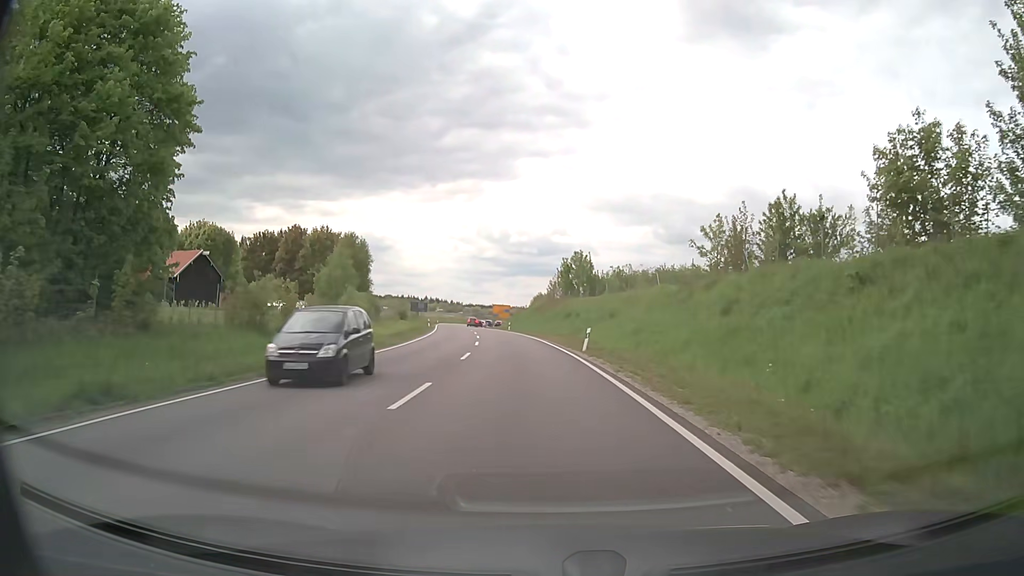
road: primary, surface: asphalt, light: Day
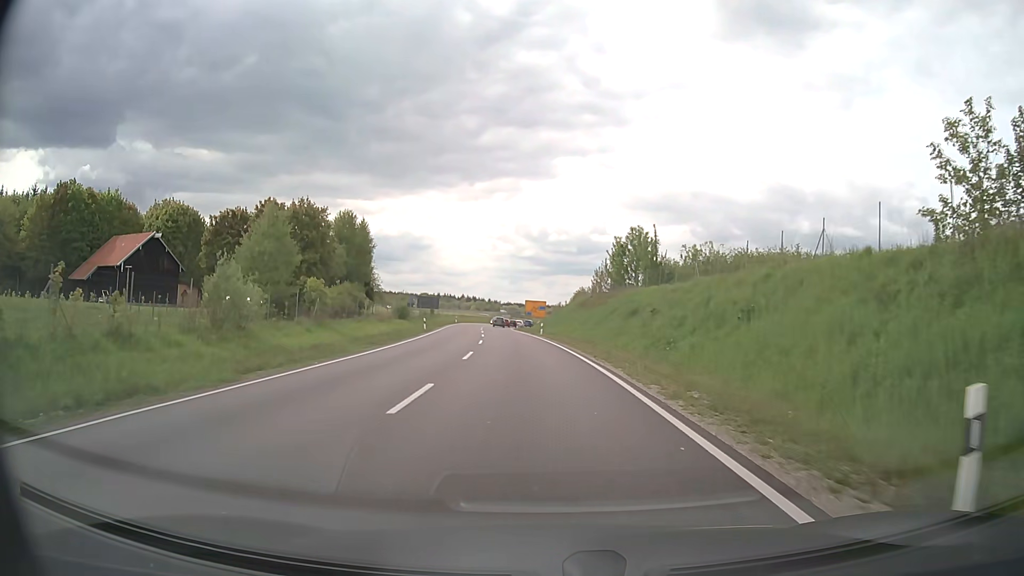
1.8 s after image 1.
(-0.7, +24.7) m; -3°
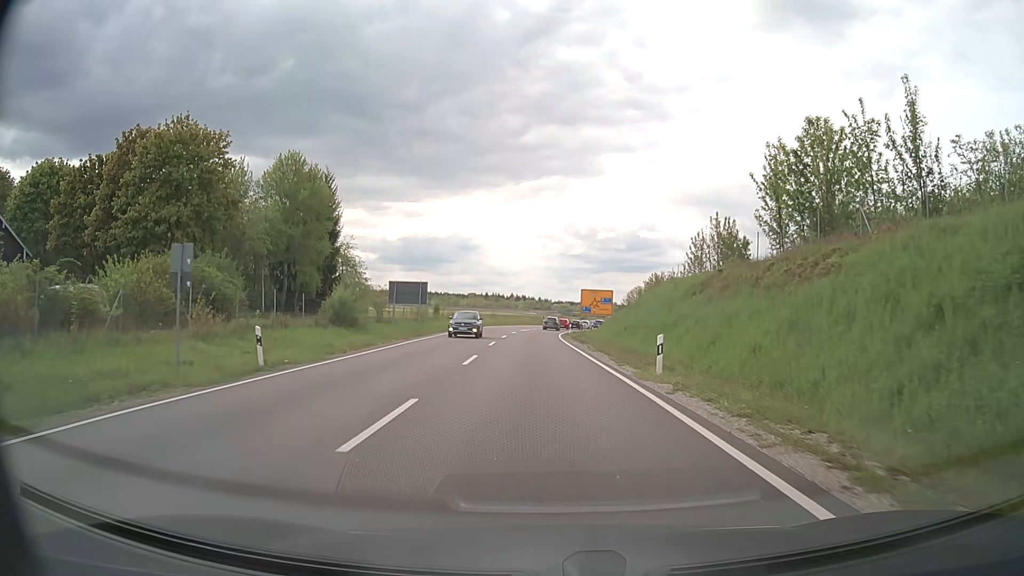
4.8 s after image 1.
(-1.6, +39.1) m; -4°
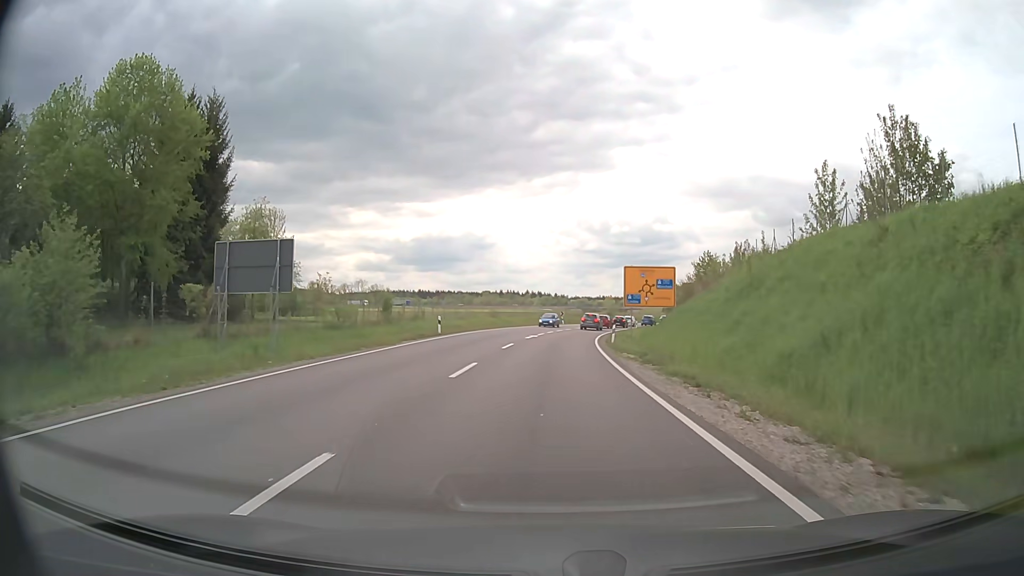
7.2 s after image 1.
(-0.4, +28.3) m; -1°
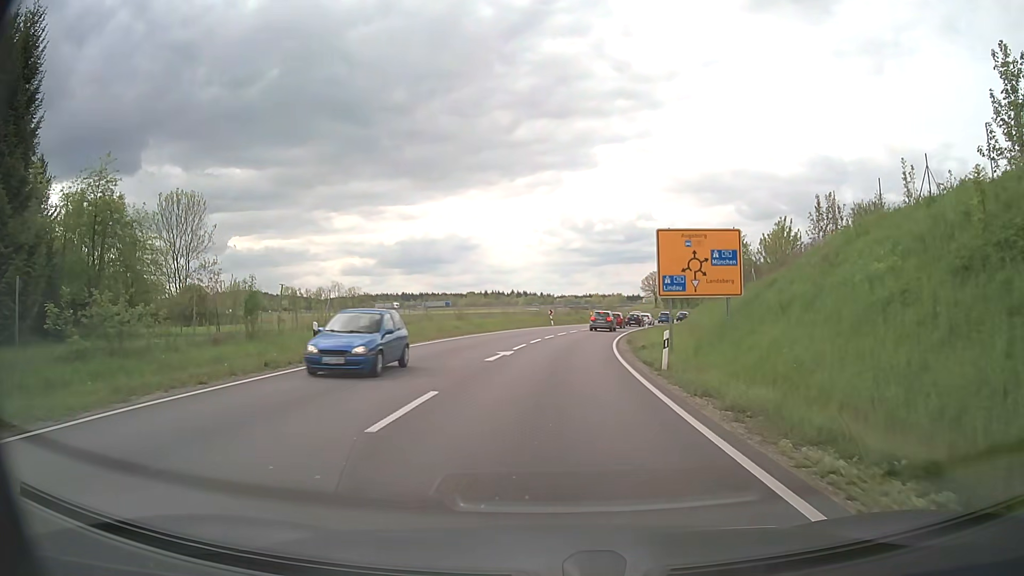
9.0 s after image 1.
(+0.1, +18.6) m; +1°
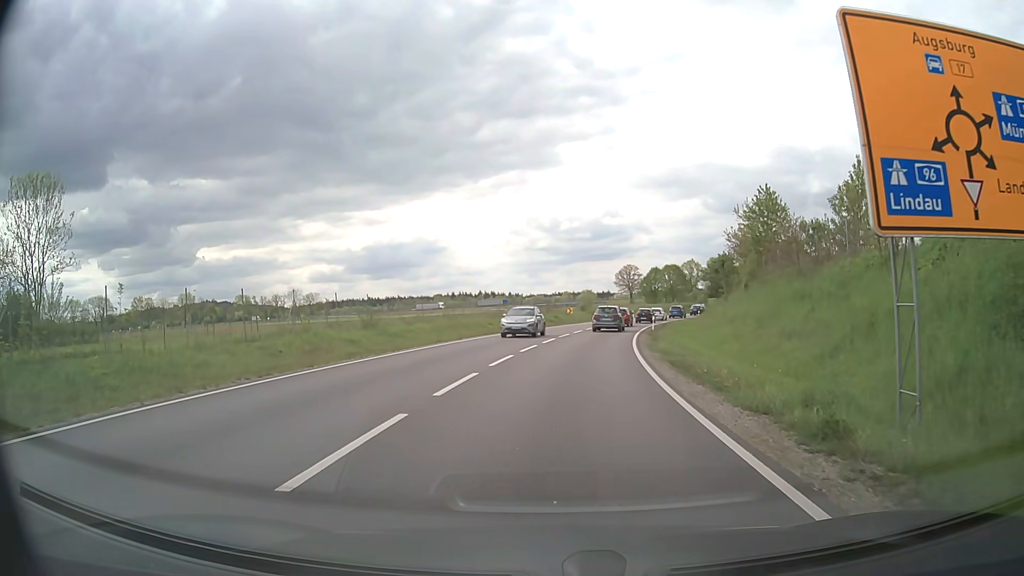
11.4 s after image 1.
(+0.5, +20.4) m; +2°
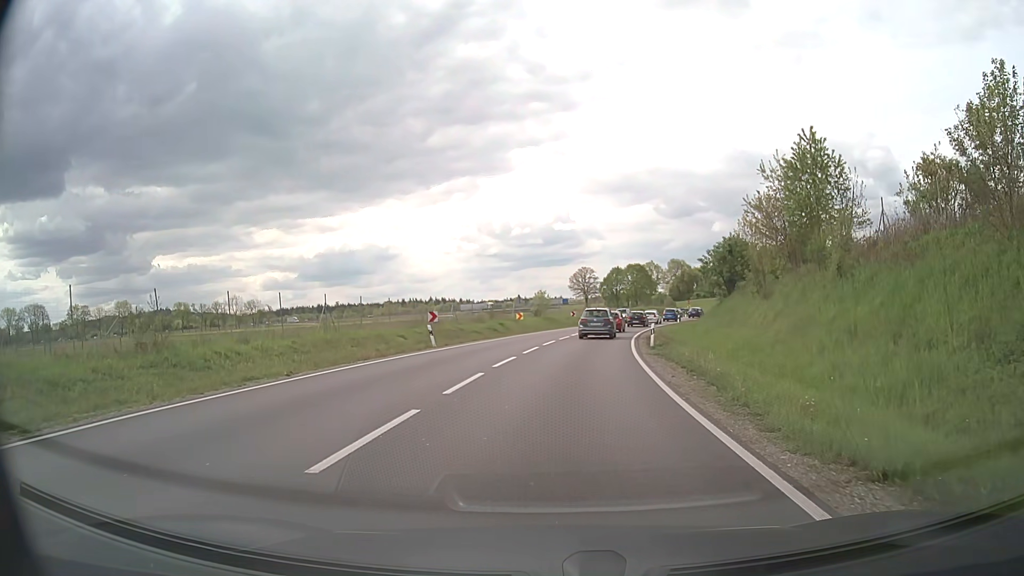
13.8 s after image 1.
(+0.6, +17.2) m; +4°
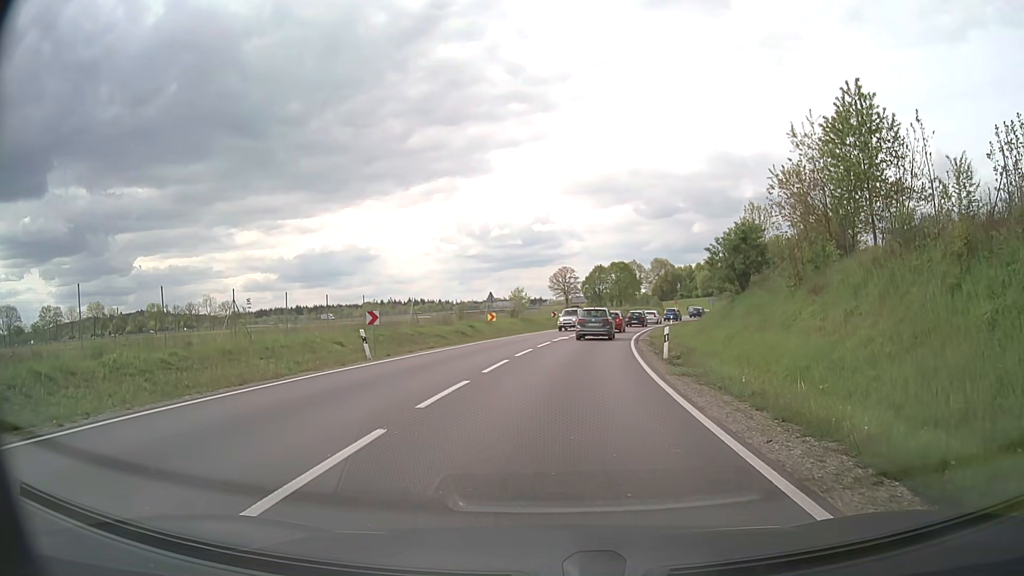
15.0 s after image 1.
(+0.1, +7.8) m; +2°
